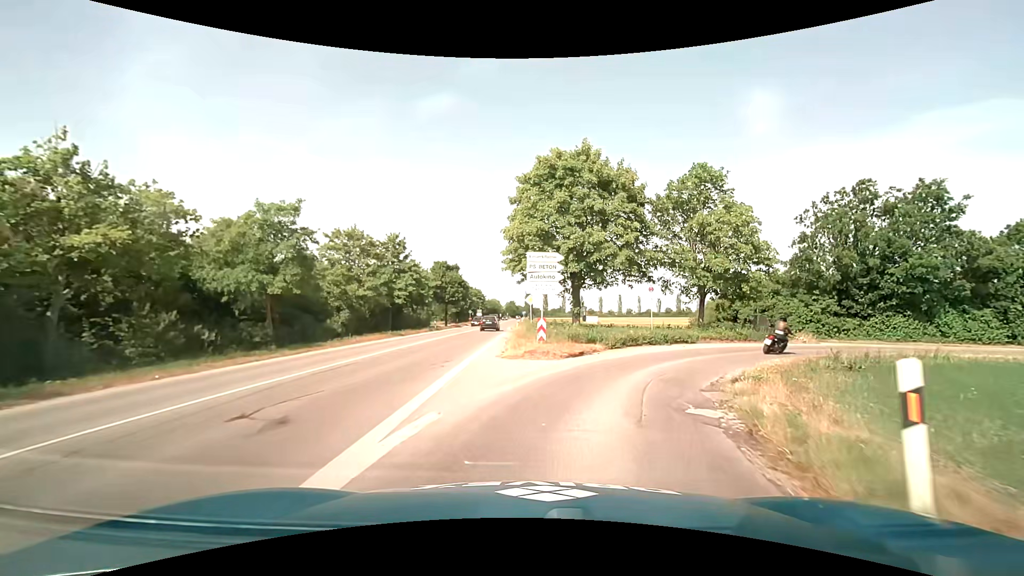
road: service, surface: asphalt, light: Day
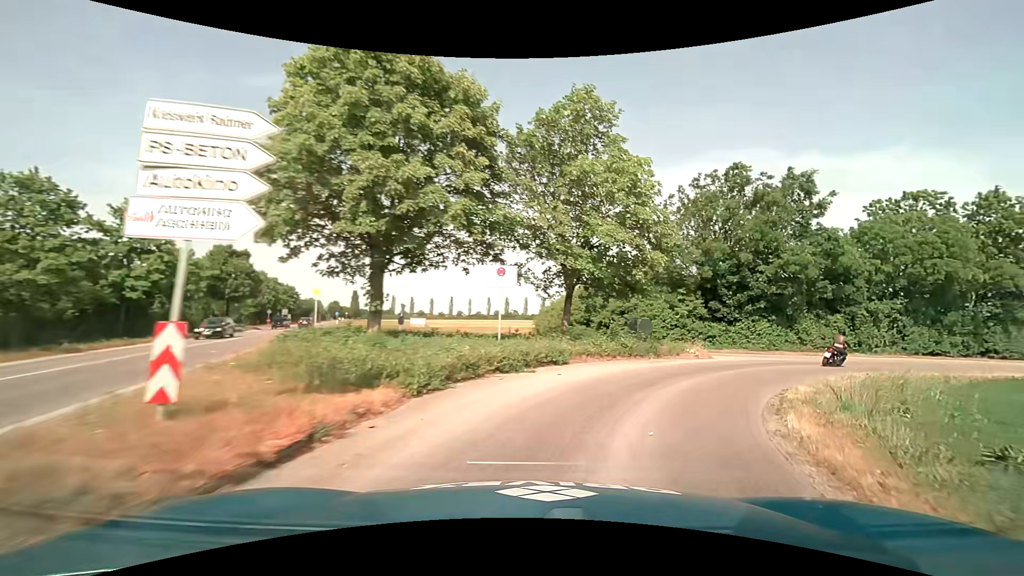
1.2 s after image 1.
(+1.6, +11.4) m; +19°
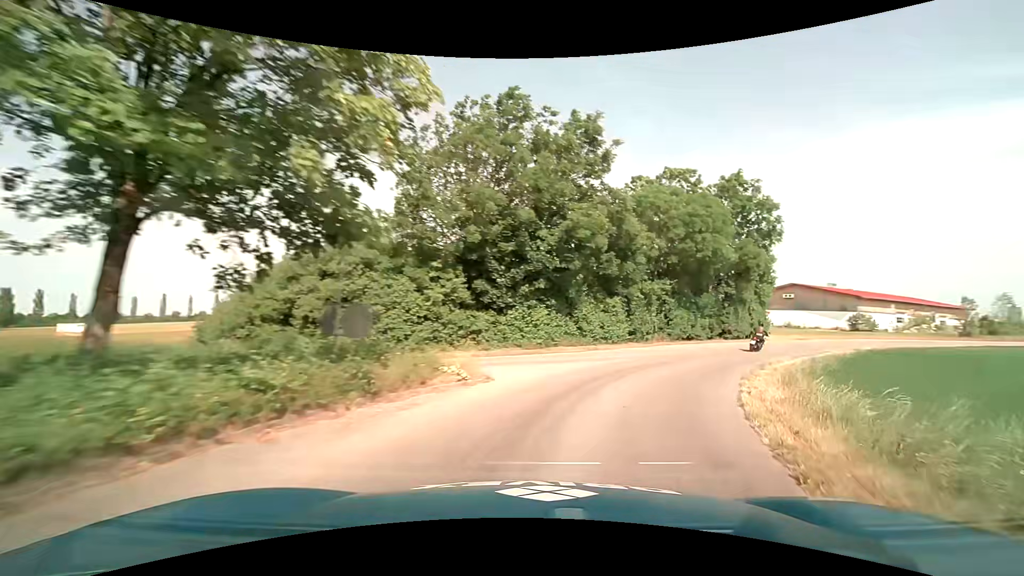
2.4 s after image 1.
(+2.7, +11.7) m; +27°
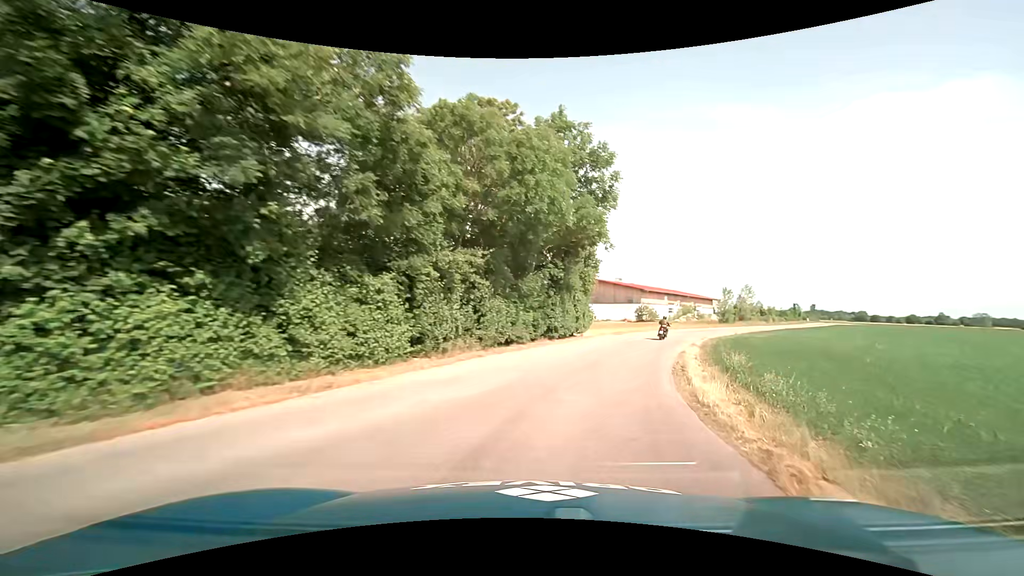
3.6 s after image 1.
(+2.7, +12.9) m; +22°
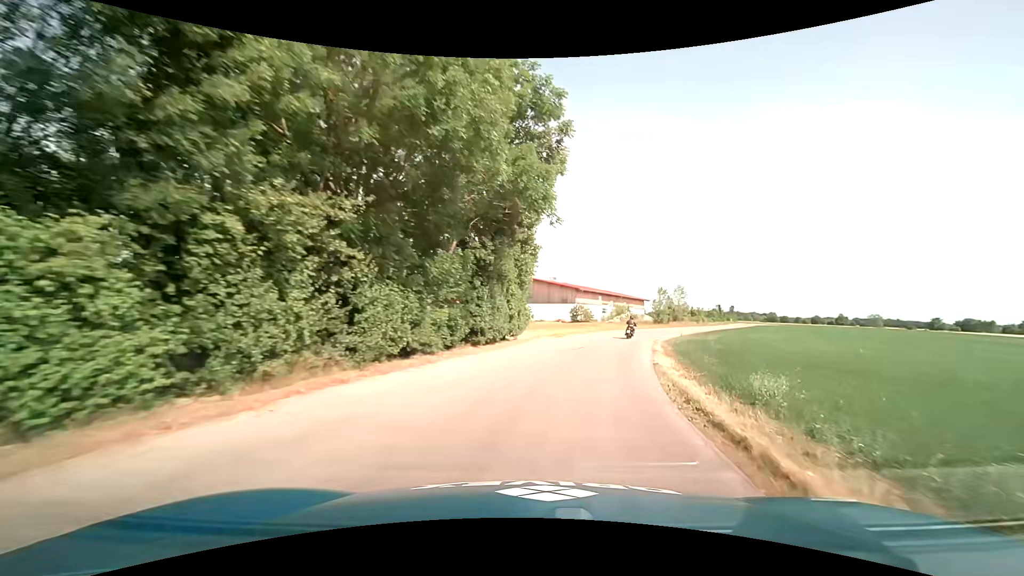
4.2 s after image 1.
(+0.5, +7.2) m; +7°
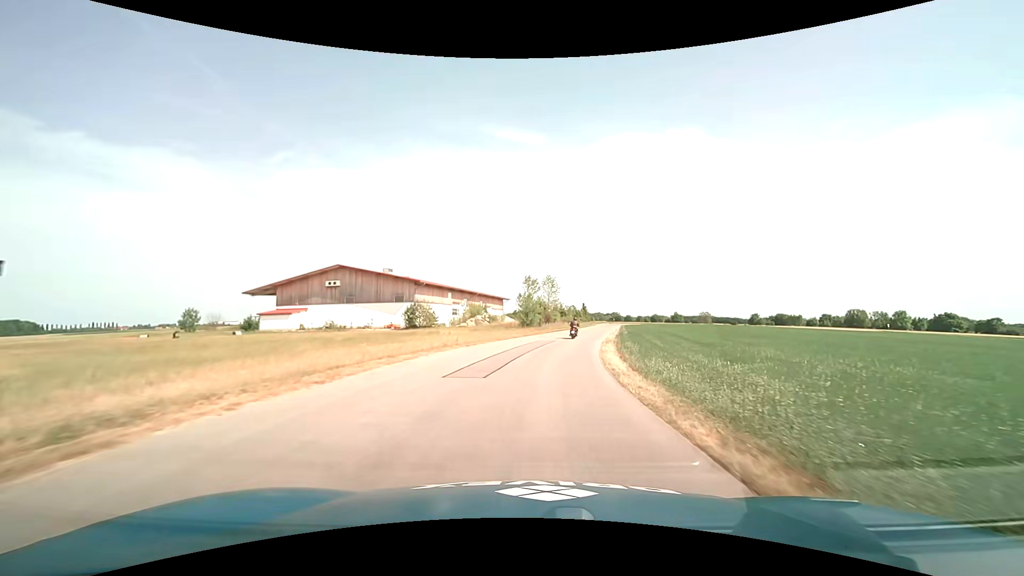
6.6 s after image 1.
(+6.1, +33.5) m; +17°
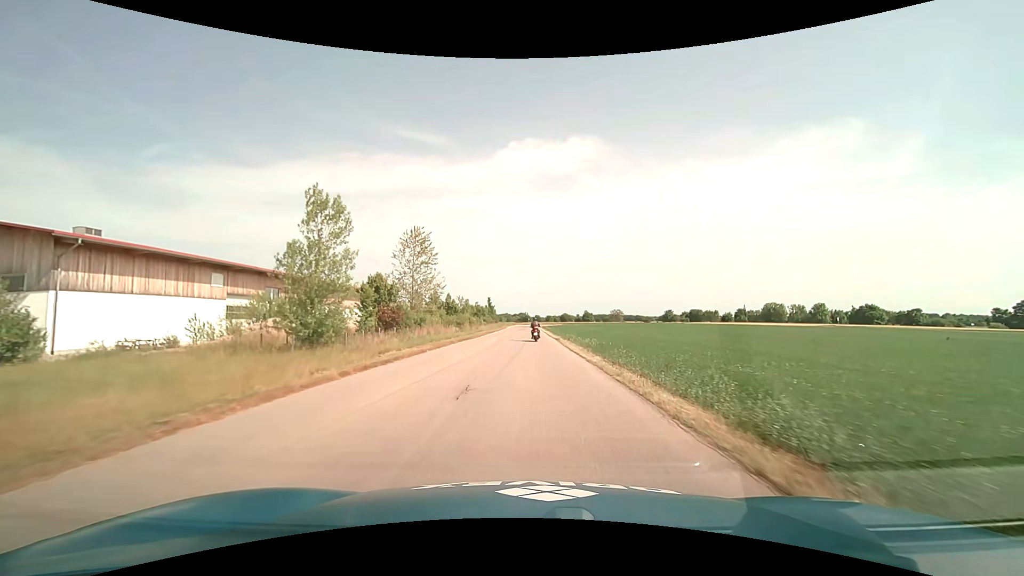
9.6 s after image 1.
(+5.4, +48.9) m; +10°
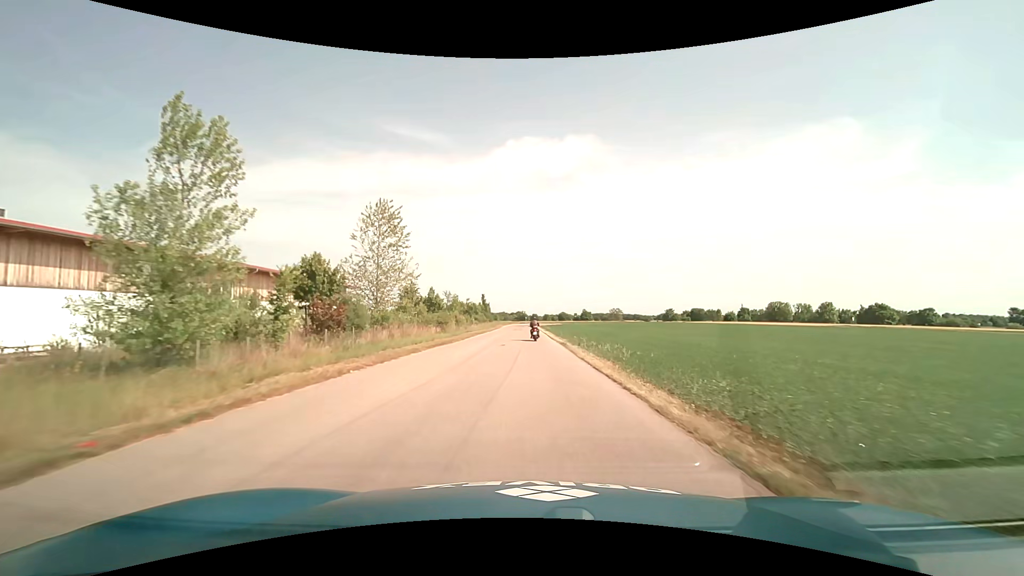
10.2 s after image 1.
(0.0, +9.6) m; +1°
(0, +10) (0, +20) (0, +30) (0, +40) (0, +50) (0, +60) (0, +70) (0, +80) (-1, +90) (-1, +100) m
